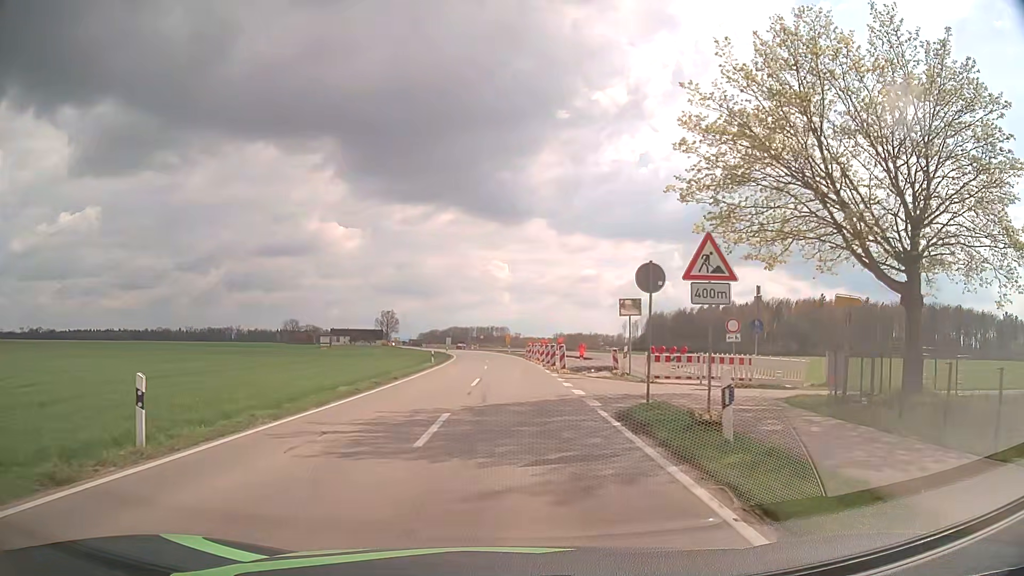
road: tertiary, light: Day
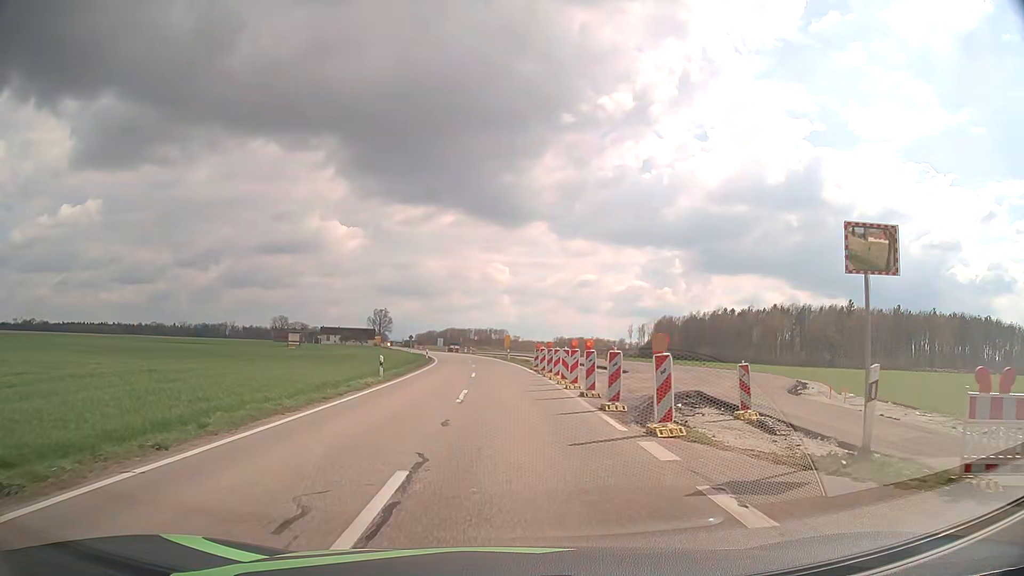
(-0.1, +18.7) m; 0°
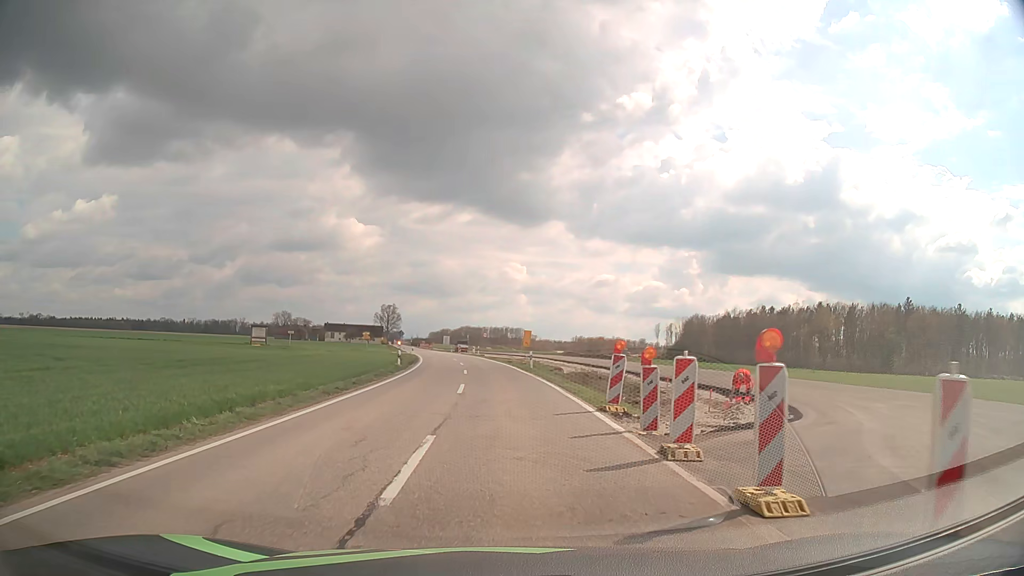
(-0.1, +23.1) m; -1°
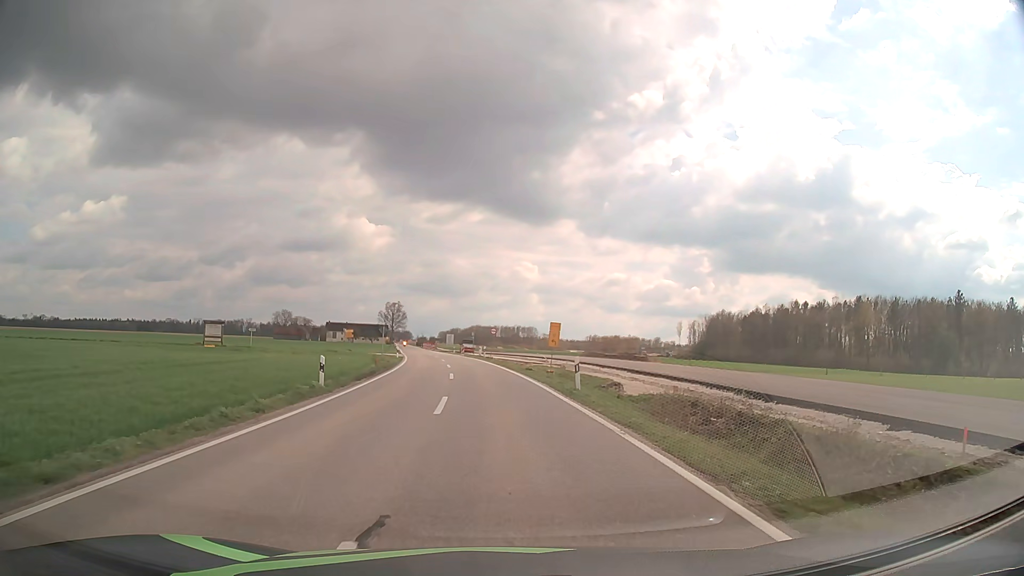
(-0.3, +18.3) m; -1°
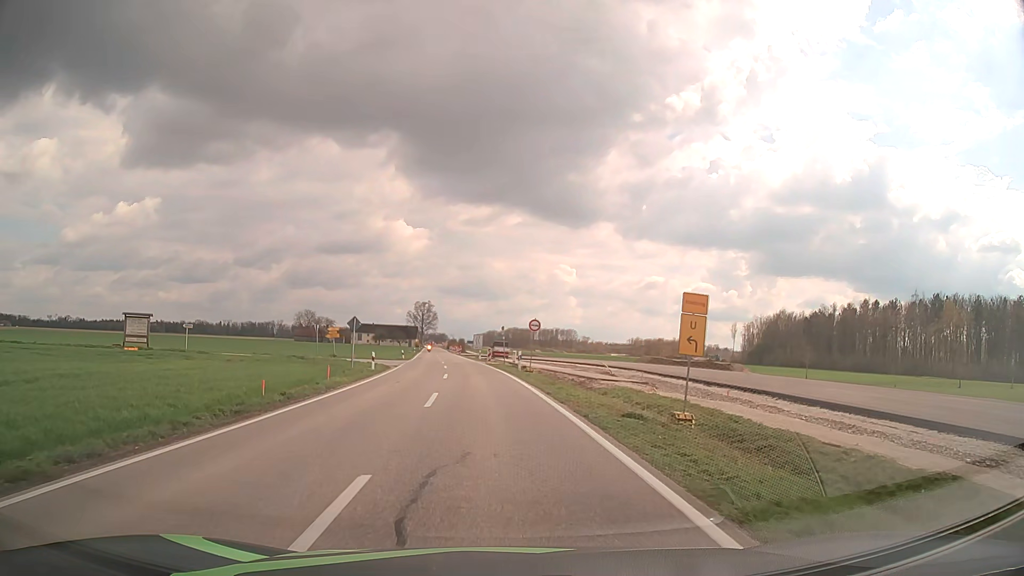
(-0.4, +23.0) m; -3°
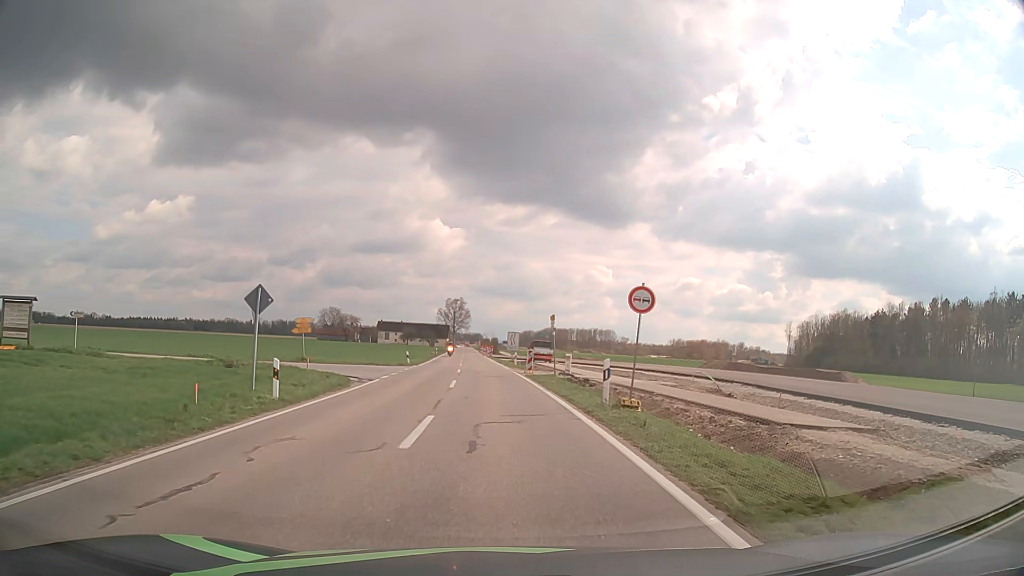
(-0.6, +19.0) m; -3°
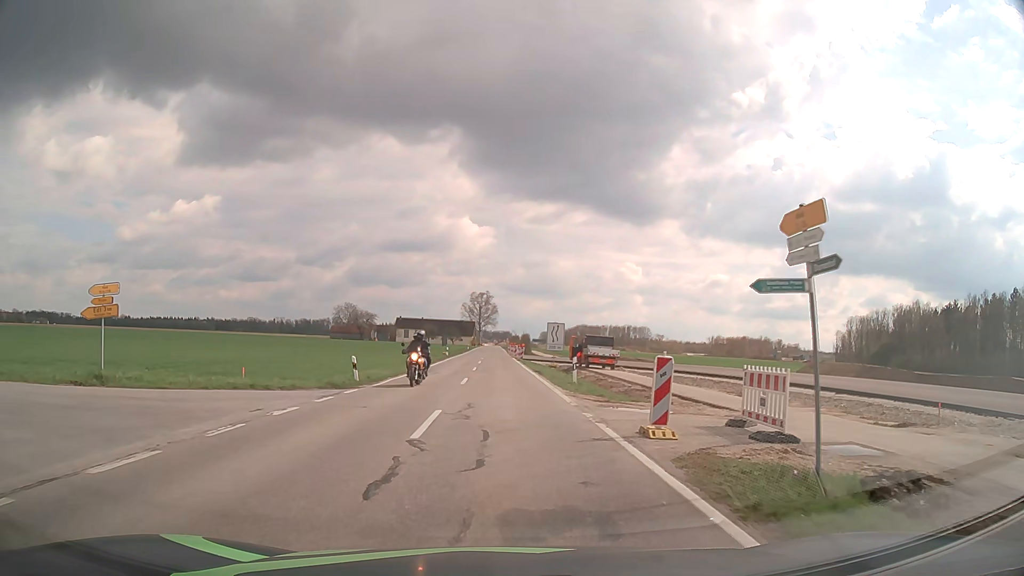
(-0.5, +24.5) m; -2°
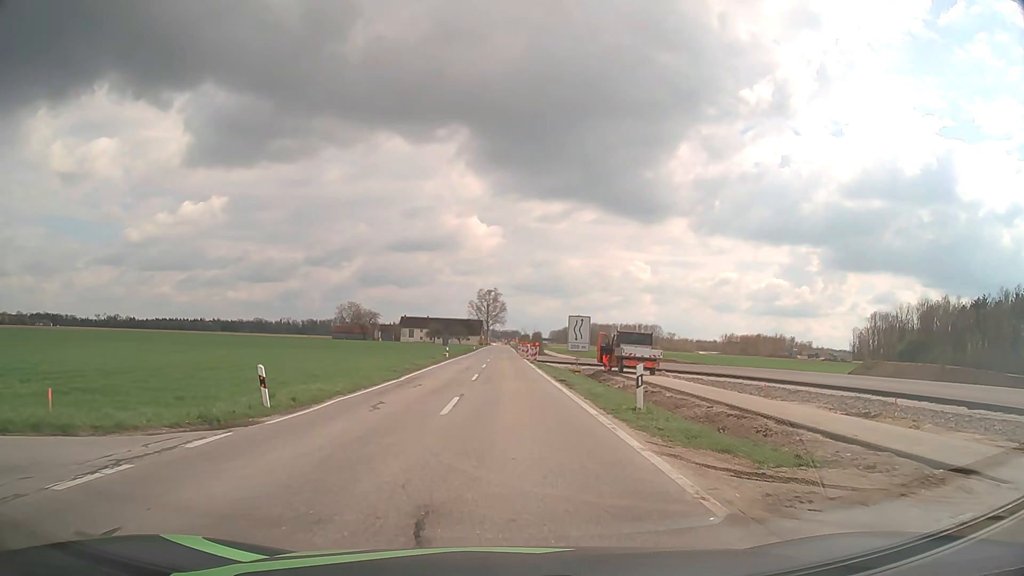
(-0.1, +10.0) m; -1°
(0, +10) (0, +20) (0, +30) (0, +40) (0, +50) (0, +60) (0, +70) (0, +80) (0, +90) (0, +100) m
